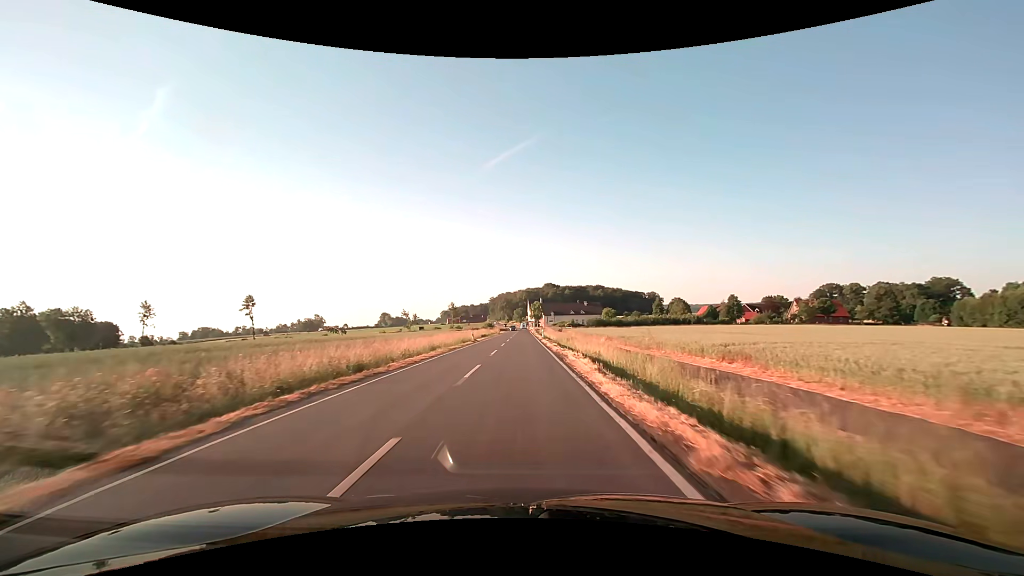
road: secondary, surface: asphalt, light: Day
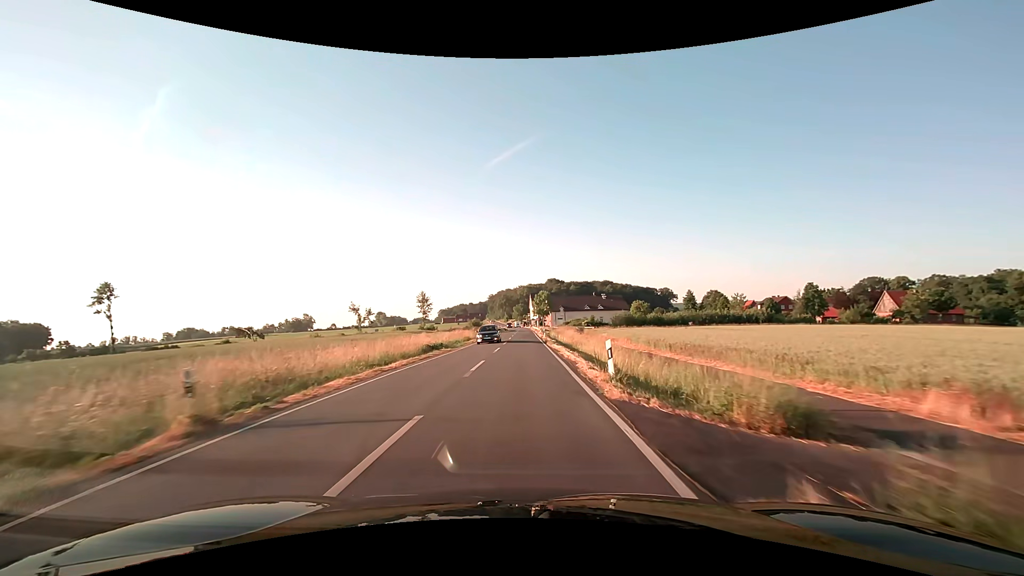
(0.0, +43.7) m; 0°
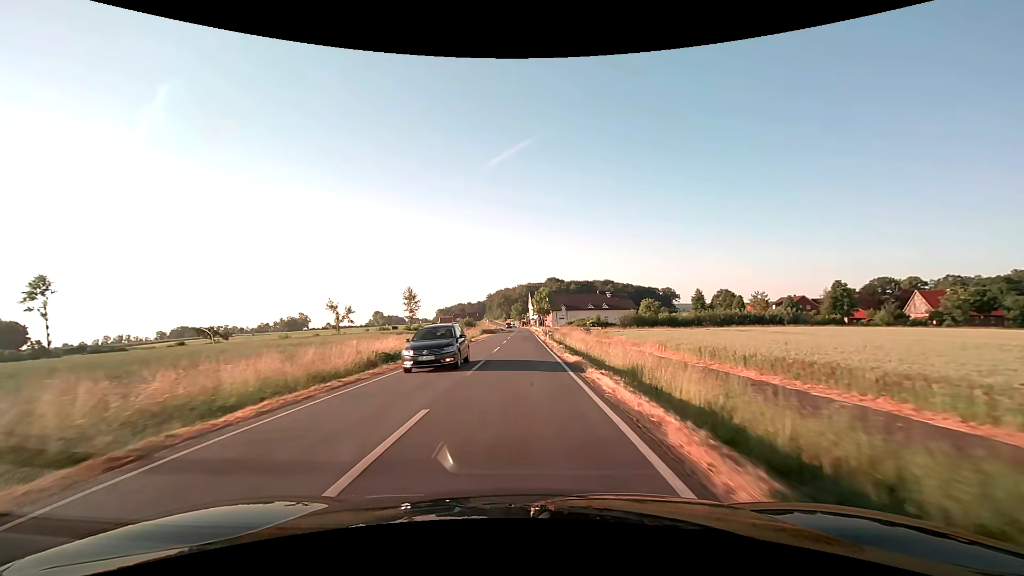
(0.0, +10.9) m; 0°
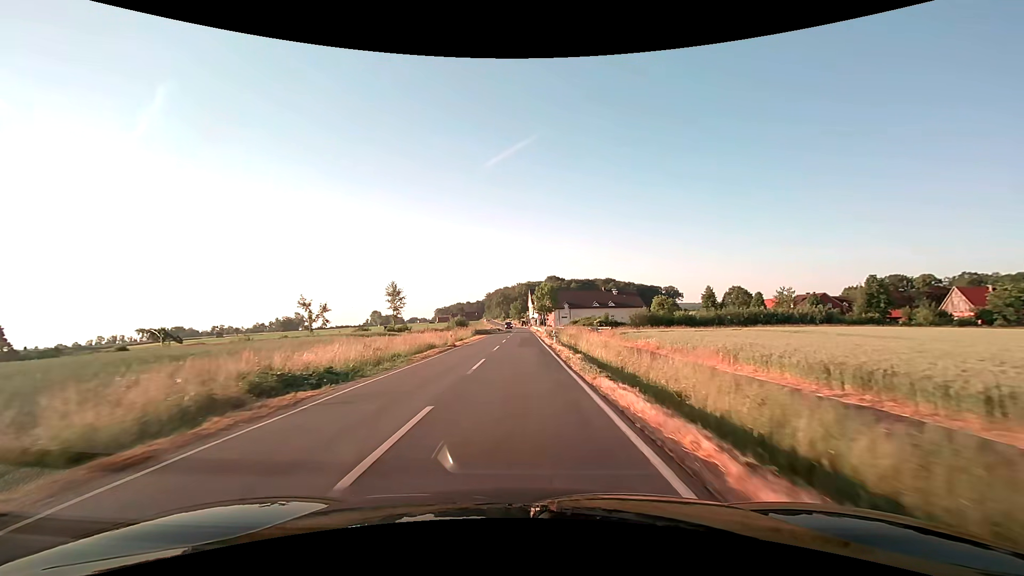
(0.0, +10.9) m; 0°
(0, +10) (0, +20) (0, +30) (0, +40) (0, +50) (0, +60) (0, +70) (0, +80) (0, +90) (0, +100) m
